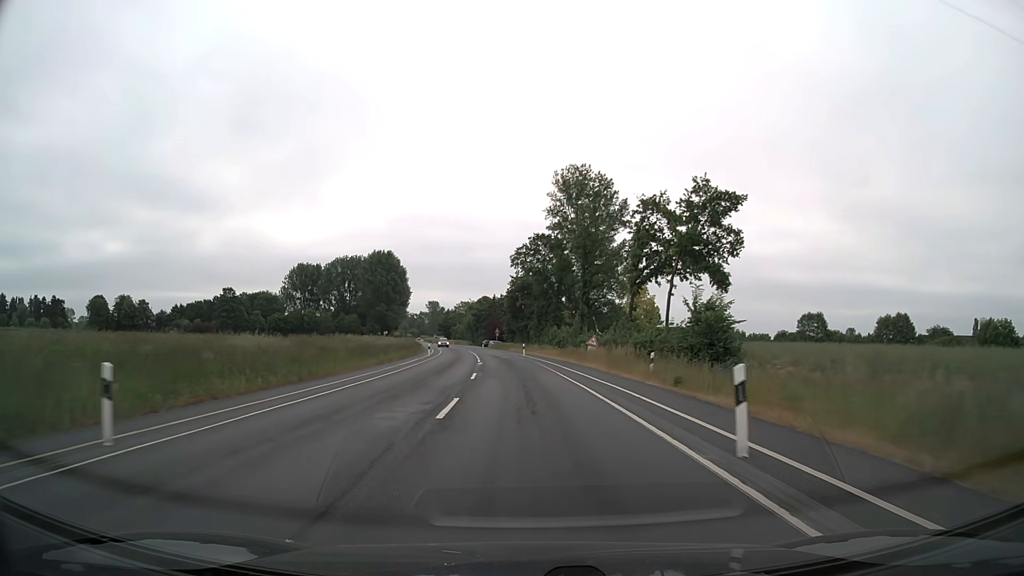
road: secondary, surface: asphalt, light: Day
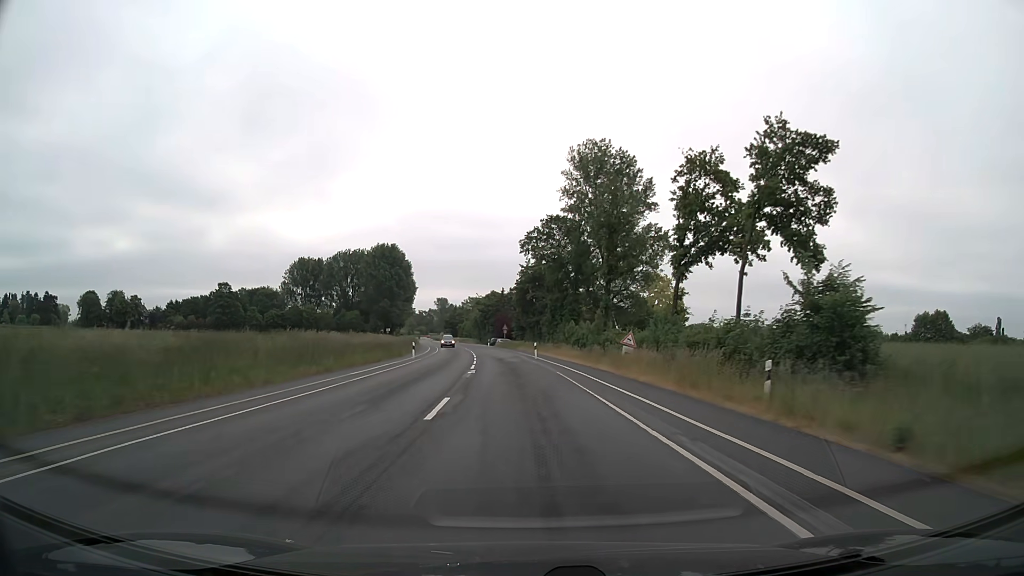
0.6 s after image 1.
(-0.1, +12.6) m; -1°
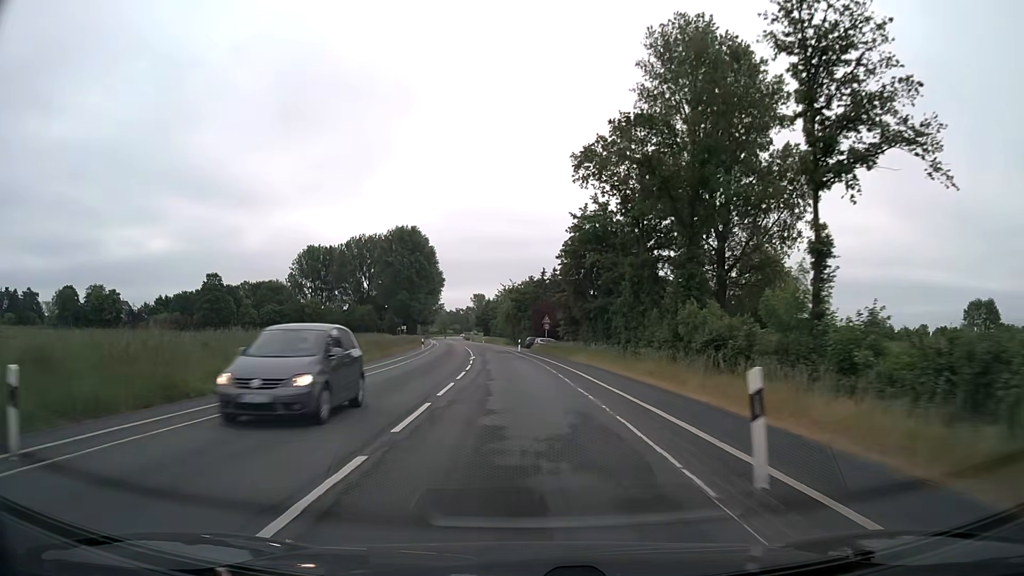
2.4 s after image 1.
(-1.1, +38.0) m; -3°
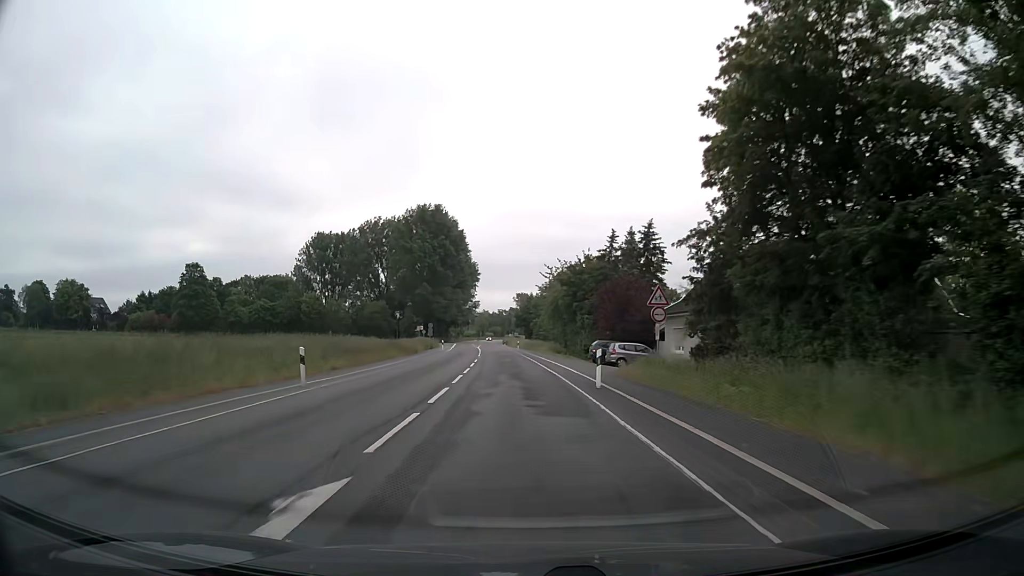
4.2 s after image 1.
(-1.3, +38.0) m; -4°
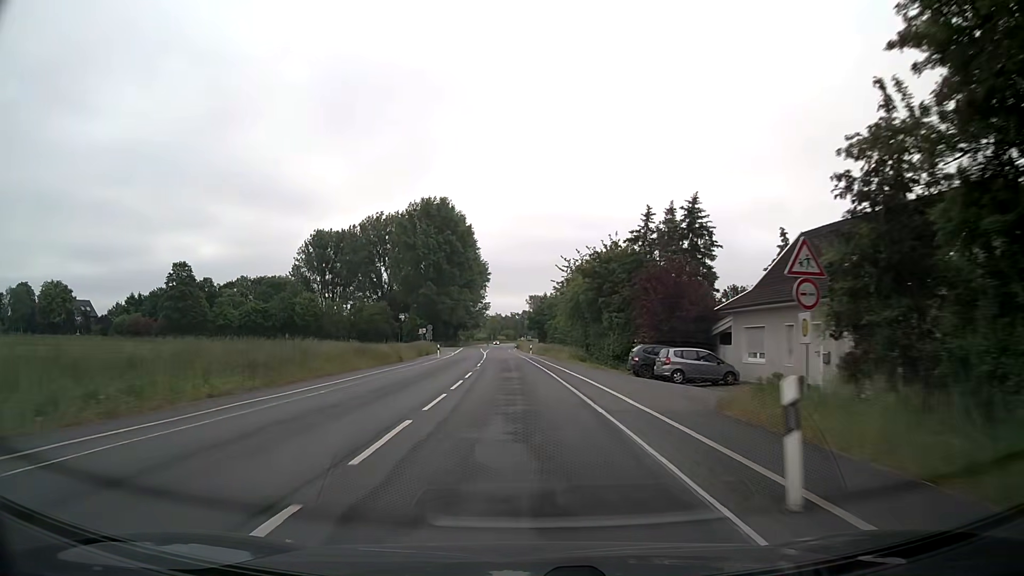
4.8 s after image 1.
(-0.2, +12.7) m; -2°
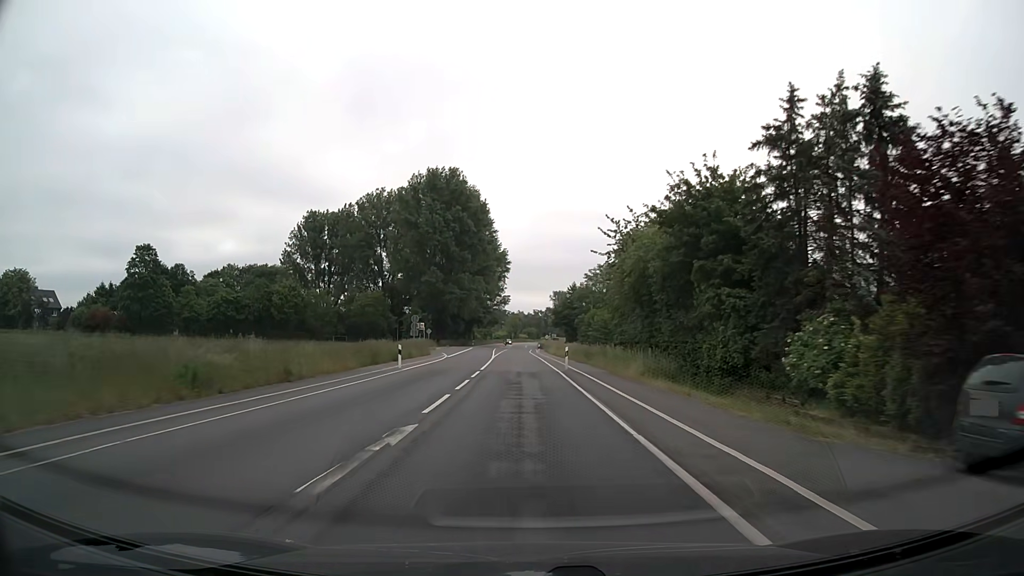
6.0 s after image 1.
(-0.3, +25.3) m; -2°
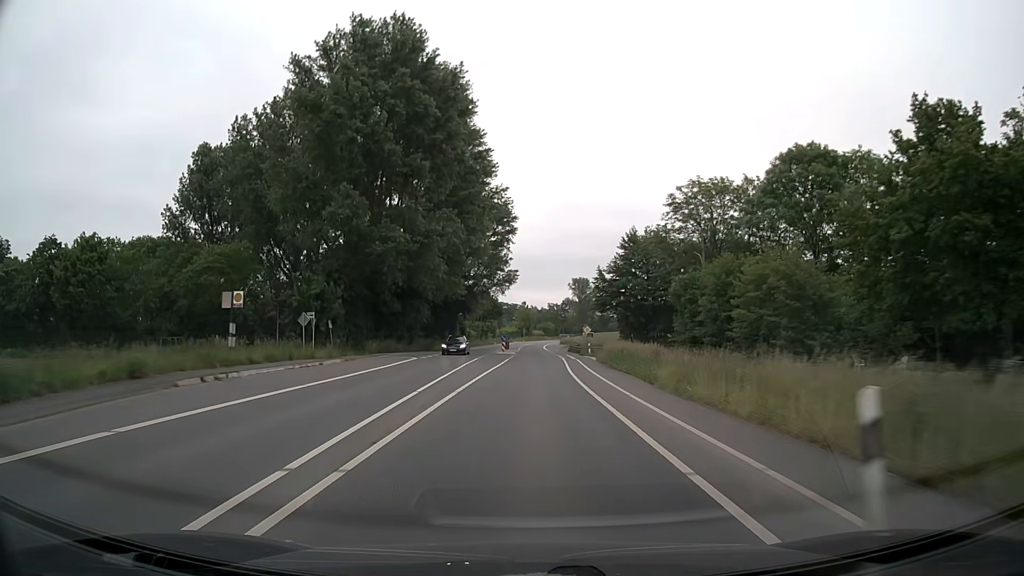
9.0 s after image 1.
(-0.9, +63.5) m; -1°
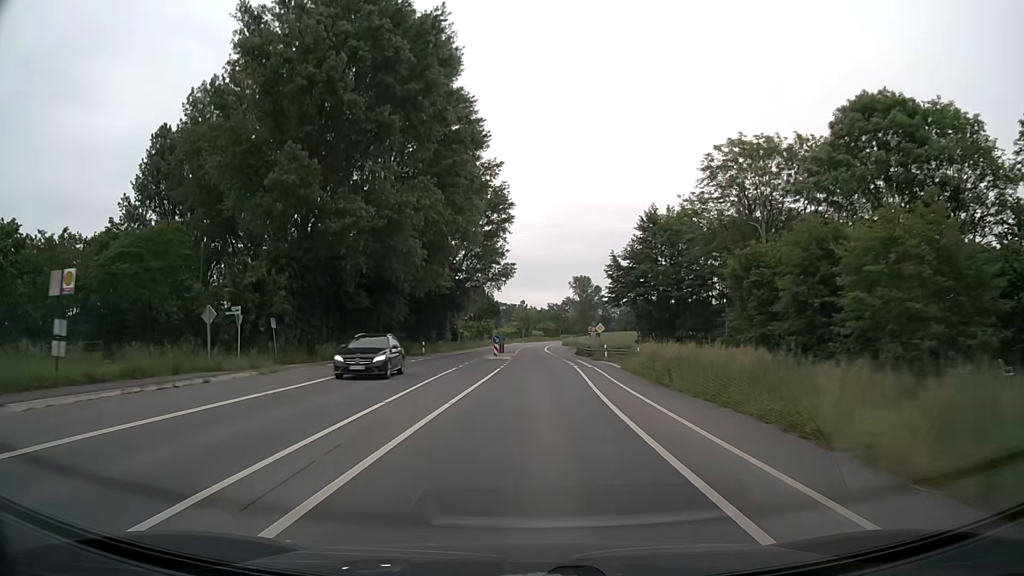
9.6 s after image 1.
(0.0, +12.7) m; 0°
(0, +10) (0, +20) (0, +30) (0, +40) (+1, +50) (+1, +60) (0, +70) (0, +80) (0, +90) (+1, +100) m
